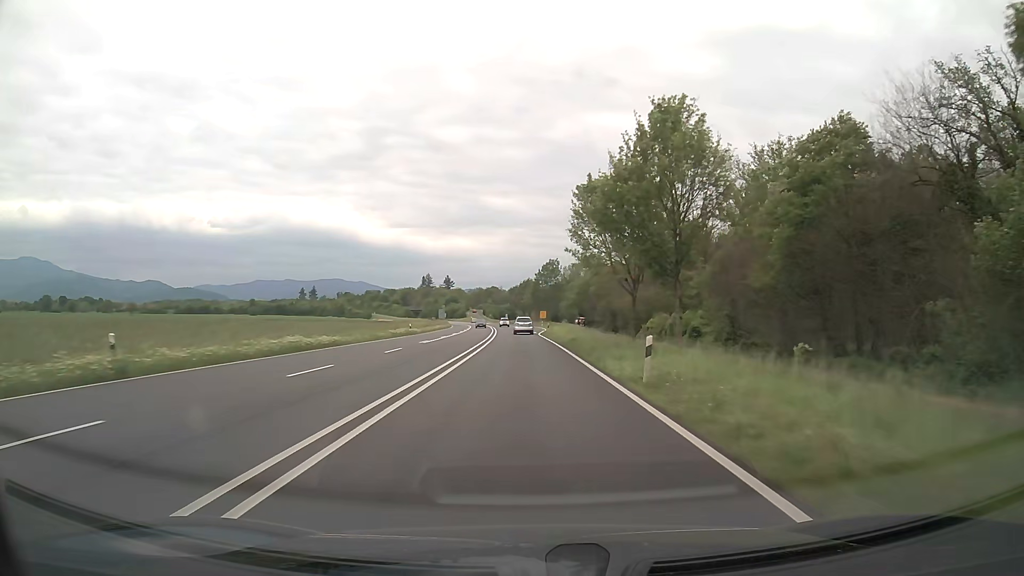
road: trunk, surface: asphalt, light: Day
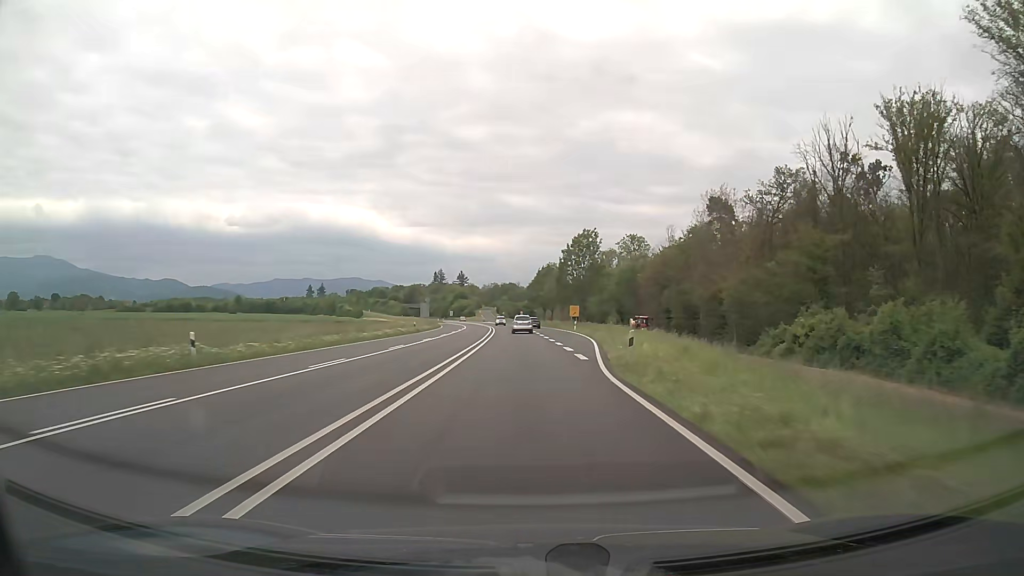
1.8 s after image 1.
(-0.6, +45.6) m; -2°
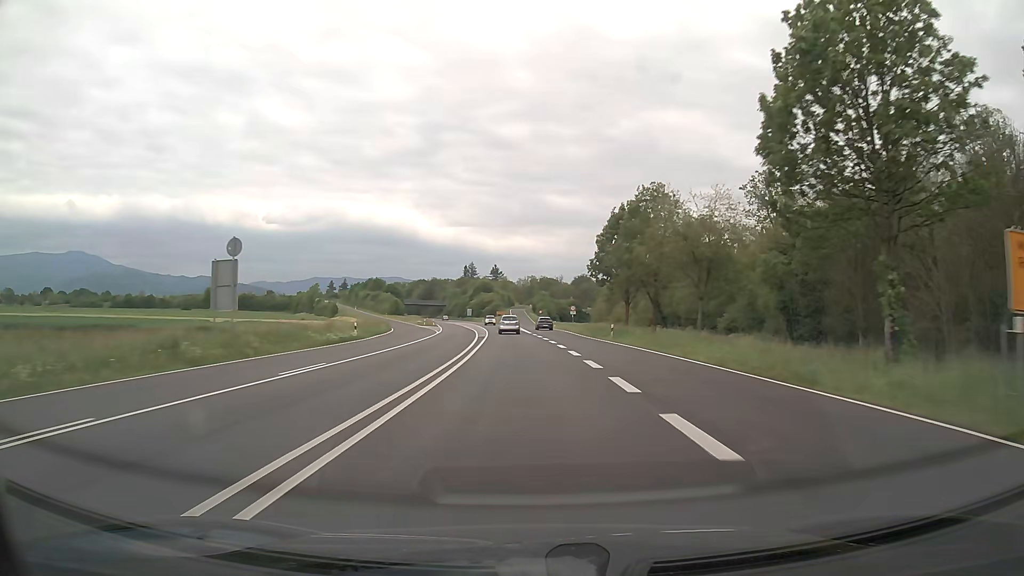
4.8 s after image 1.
(-1.8, +75.2) m; -3°
(0, +10) (0, +20) (-1, +30) (-1, +40) (-2, +50) (-2, +60) (-3, +70) (-4, +80) (-5, +90) (-6, +100) m
